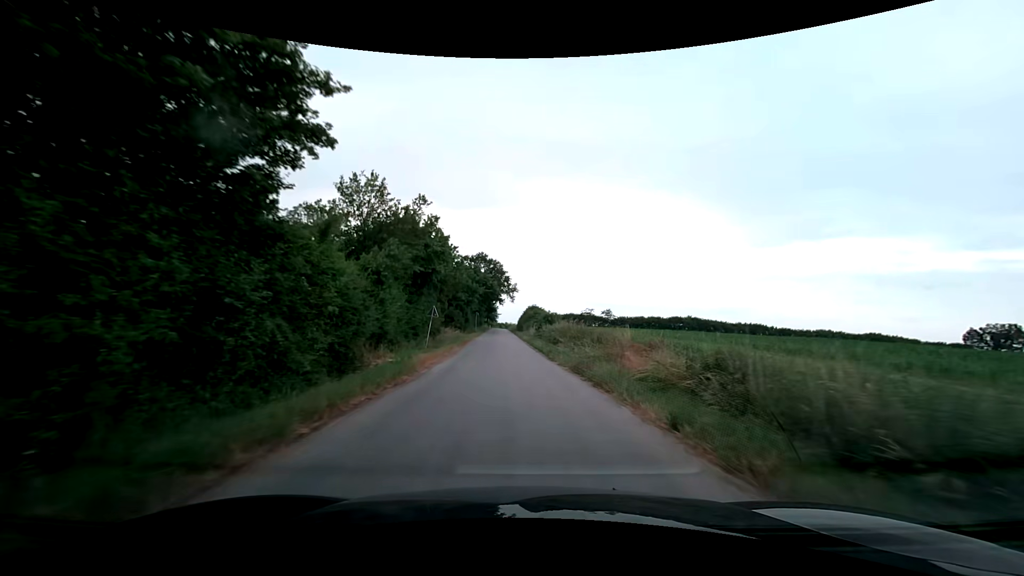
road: unclassified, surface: asphalt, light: Day
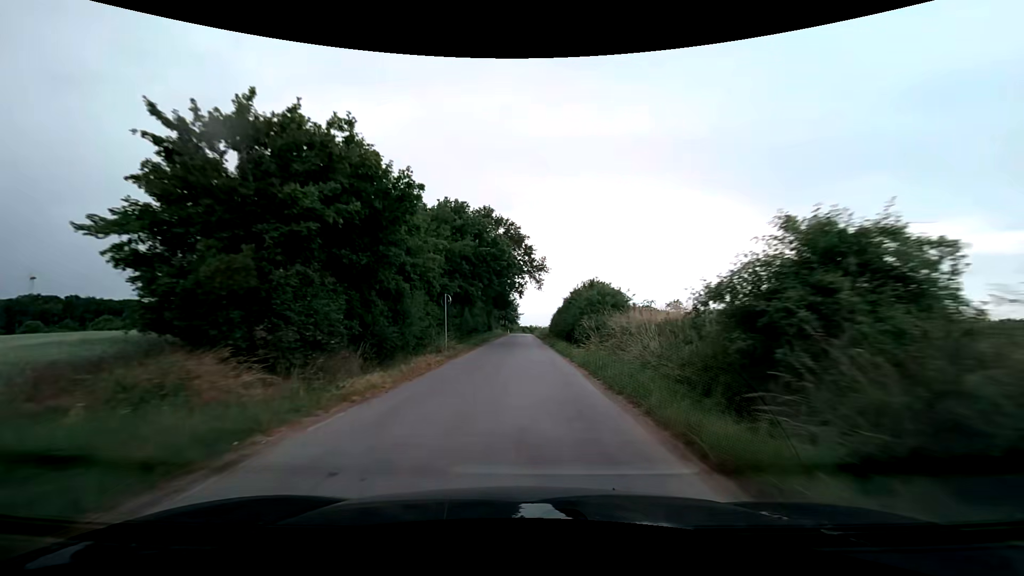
(-1.5, +45.3) m; -3°
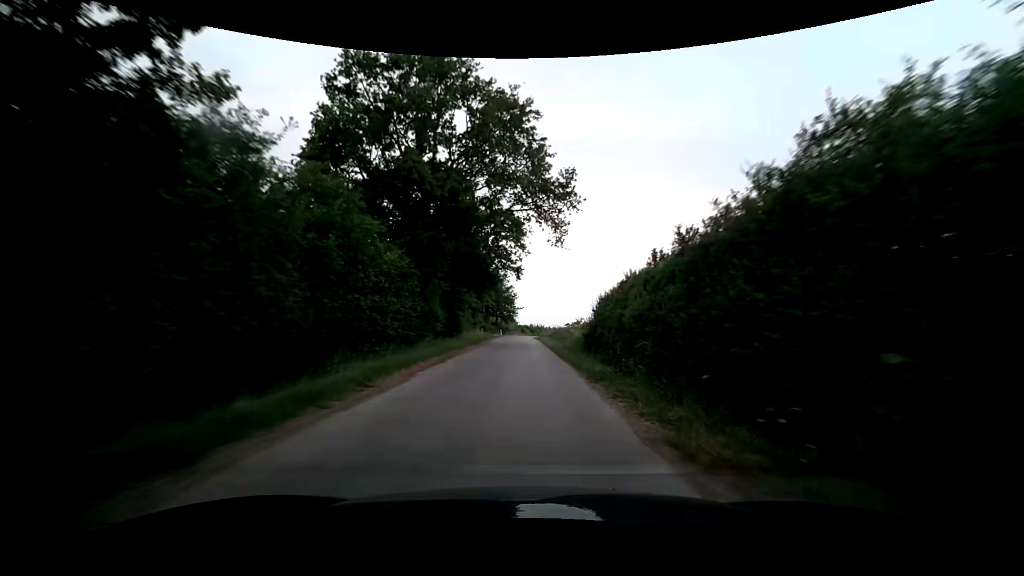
(+0.1, +37.0) m; 0°
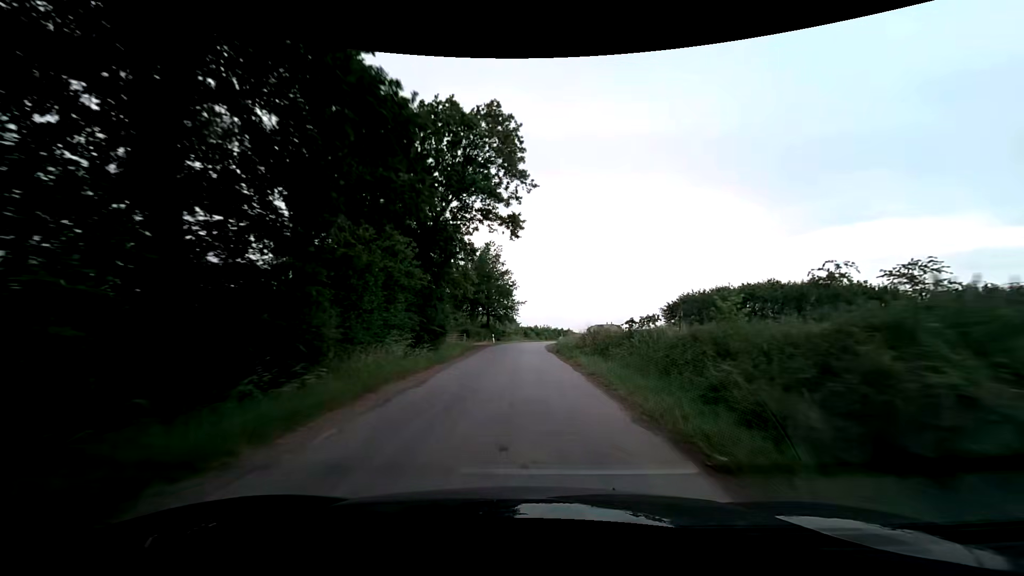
(-0.1, +28.5) m; -1°
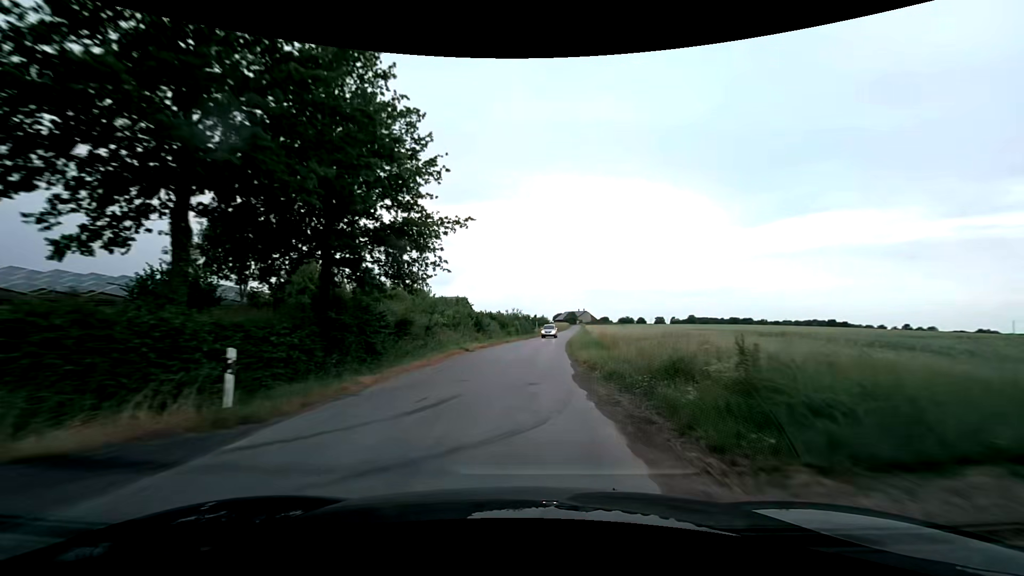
(+1.0, +47.0) m; +5°
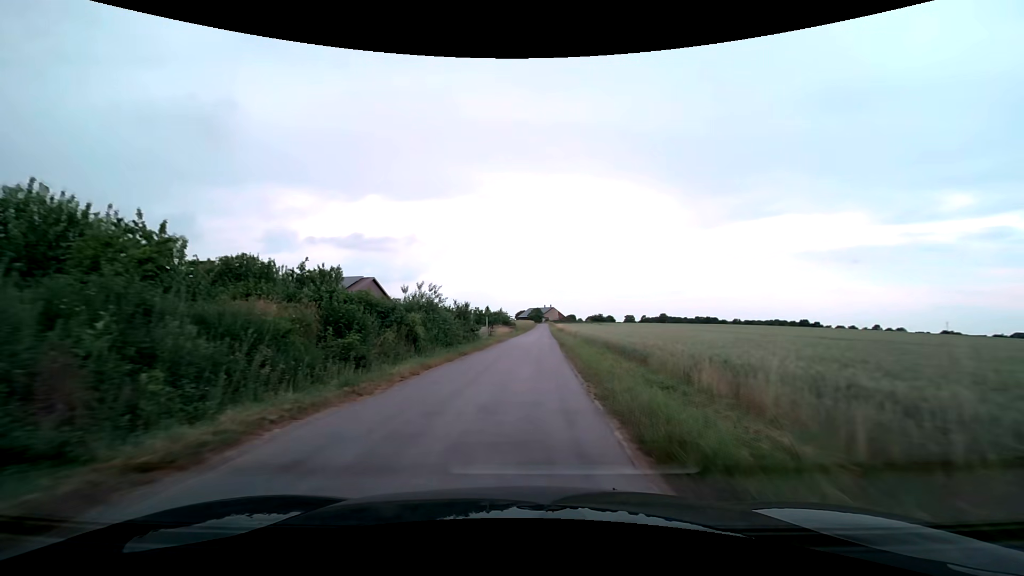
(+2.5, +41.6) m; +4°
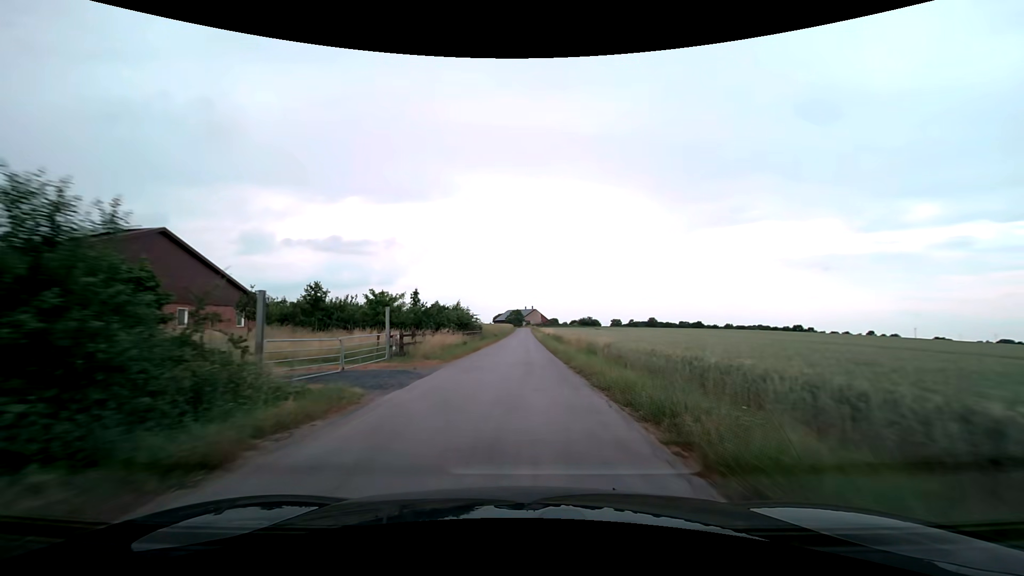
(+1.2, +36.2) m; +2°
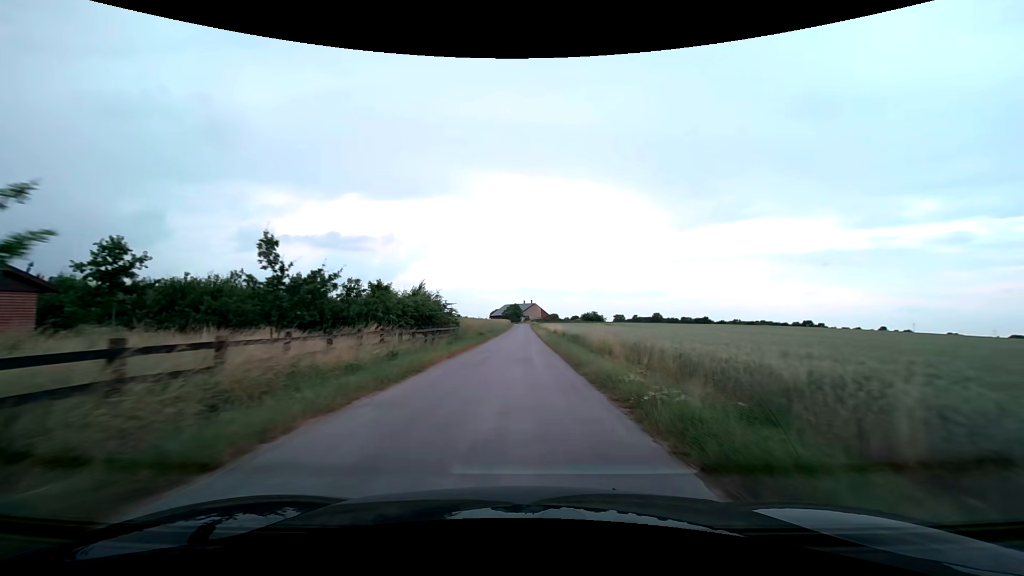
(+0.2, +19.8) m; +1°
(0, +10) (0, +20) (0, +30) (0, +40) (0, +50) (0, +60) (0, +70) (0, +80) (0, +90) (0, +100) m
